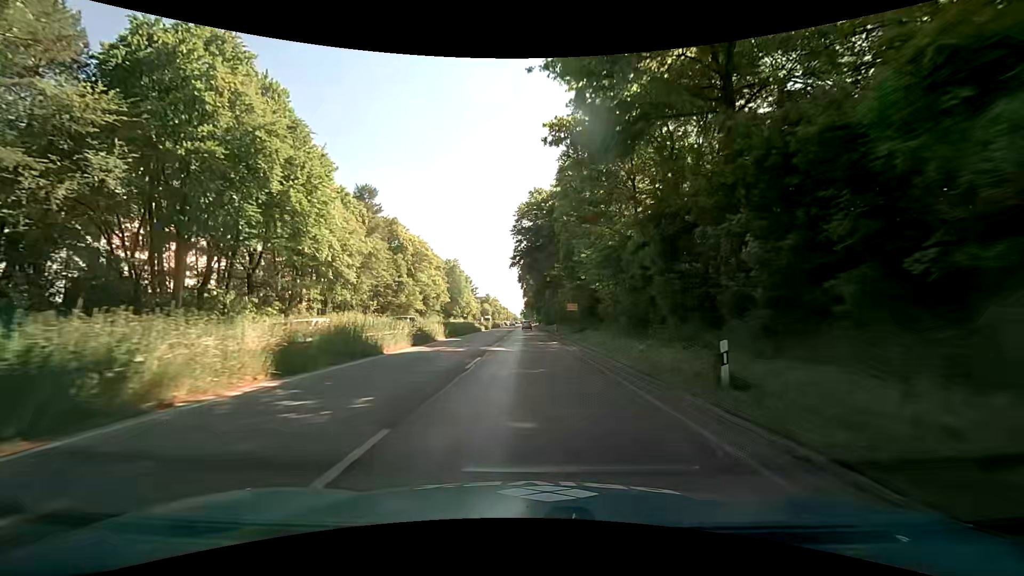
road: trunk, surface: asphalt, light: Day
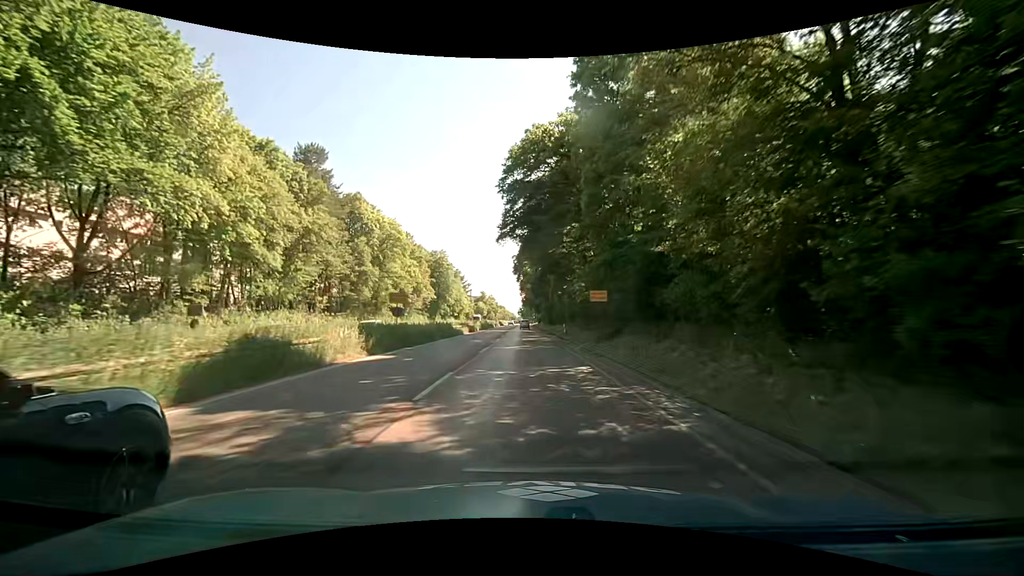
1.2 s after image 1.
(+0.2, +17.6) m; 0°
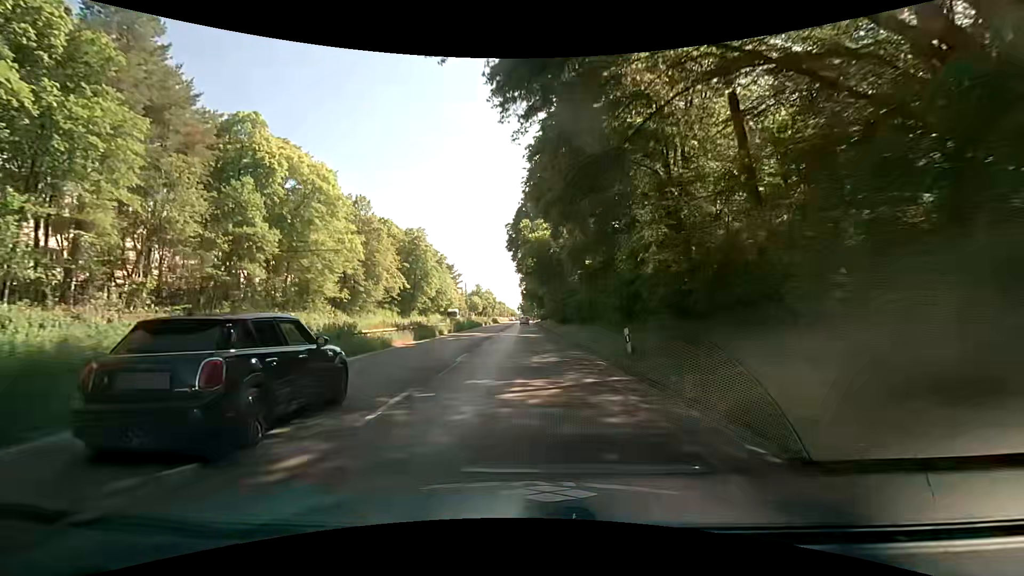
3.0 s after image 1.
(+0.2, +26.2) m; 0°
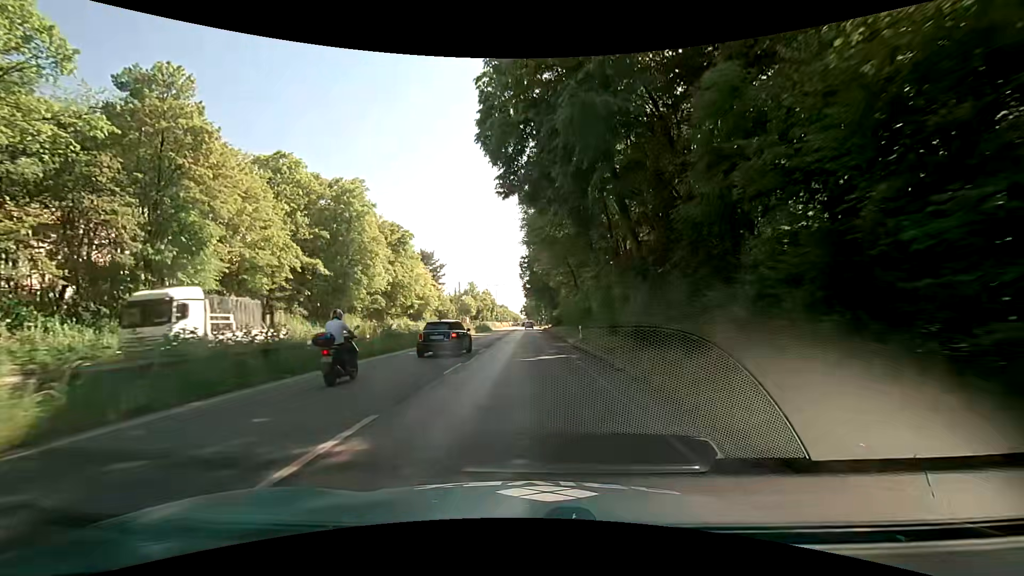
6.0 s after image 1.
(-0.1, +37.6) m; -1°
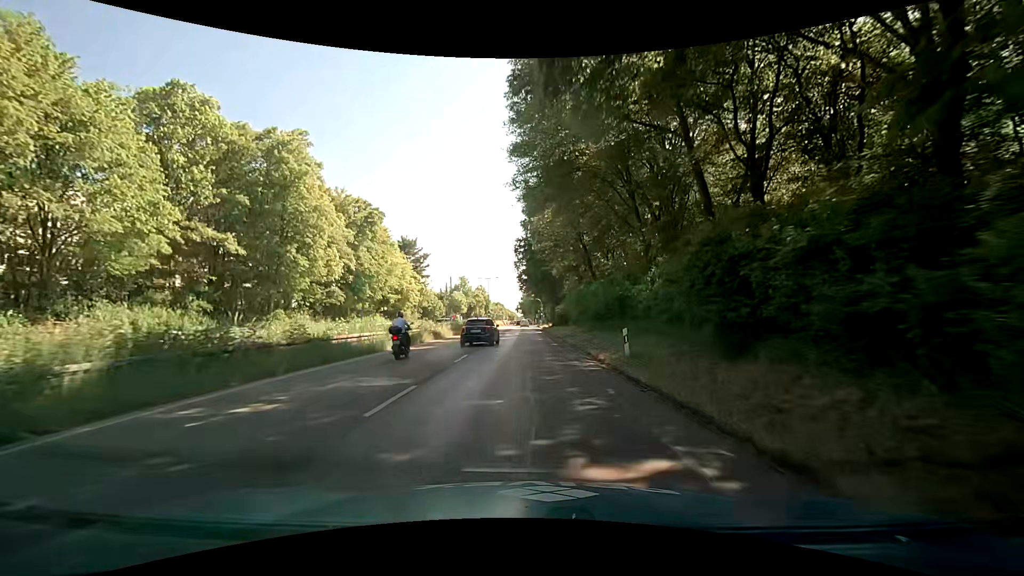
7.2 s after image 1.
(+0.1, +14.7) m; 0°
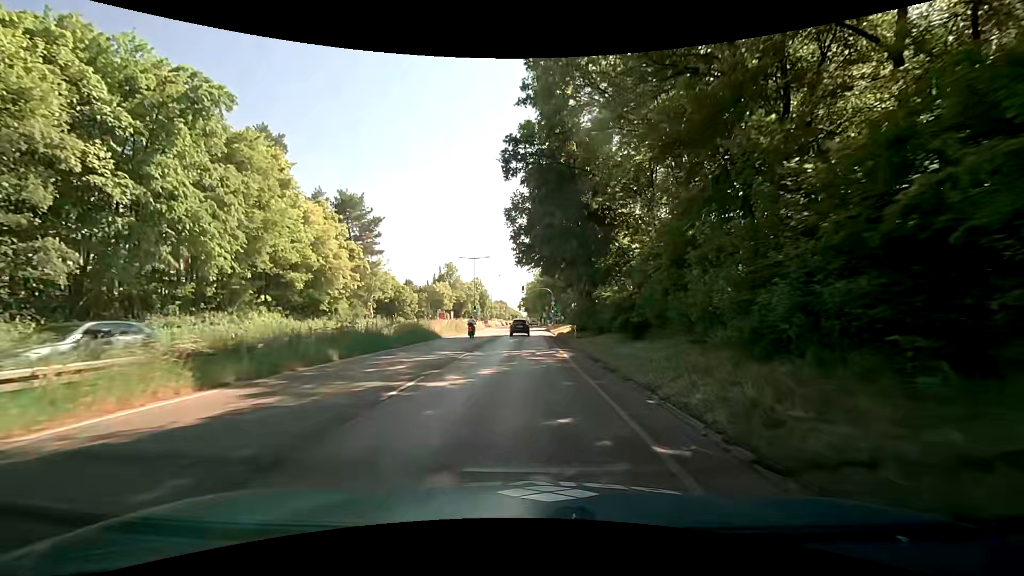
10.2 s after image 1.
(+0.3, +34.4) m; +1°
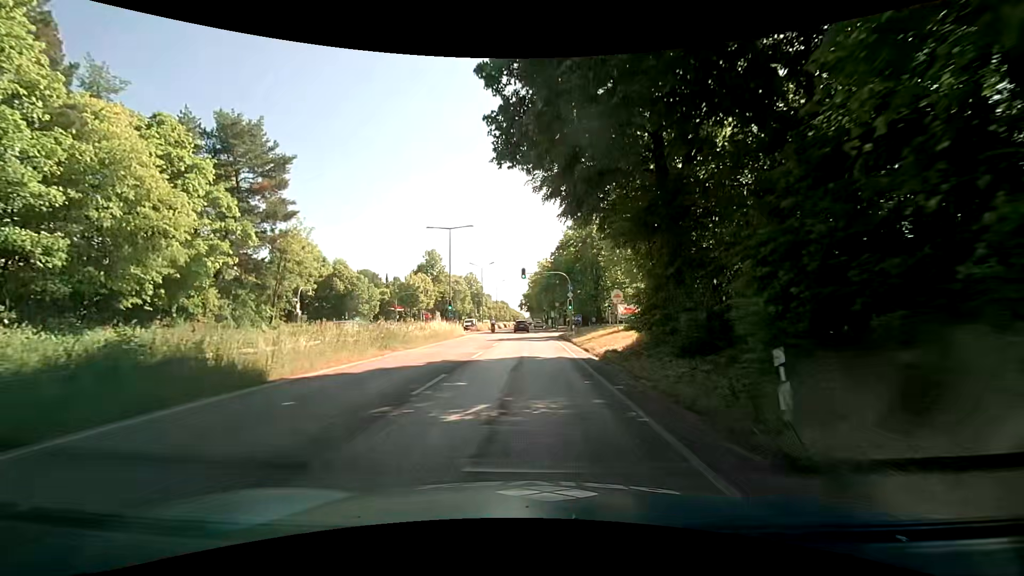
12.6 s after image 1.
(-0.6, +25.5) m; -1°
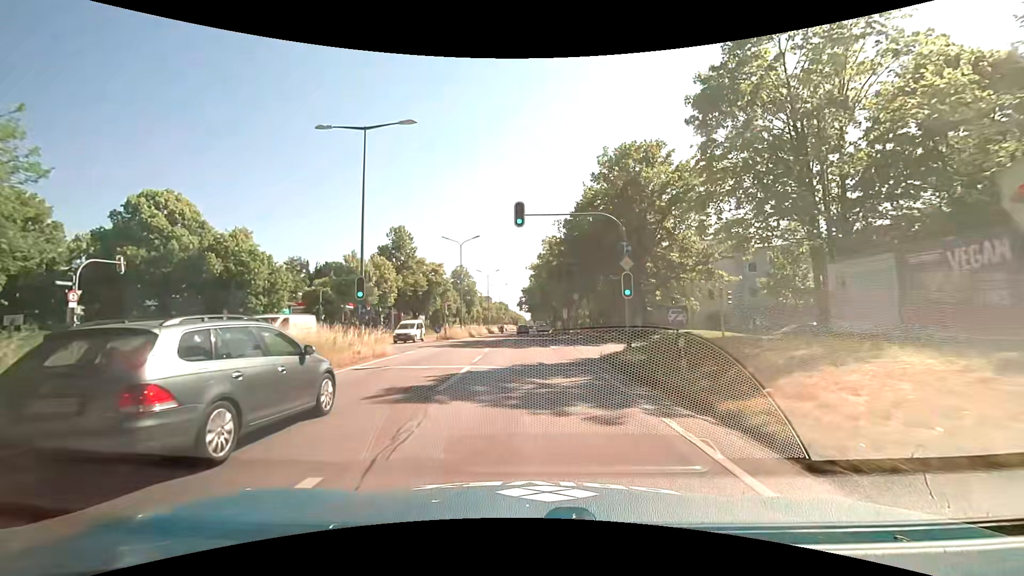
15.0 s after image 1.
(+0.1, +26.1) m; 0°
(0, +10) (0, +20) (0, +30) (0, +40) (0, +50) (0, +60) (0, +70) (0, +80) (0, +90) (0, +100) m
